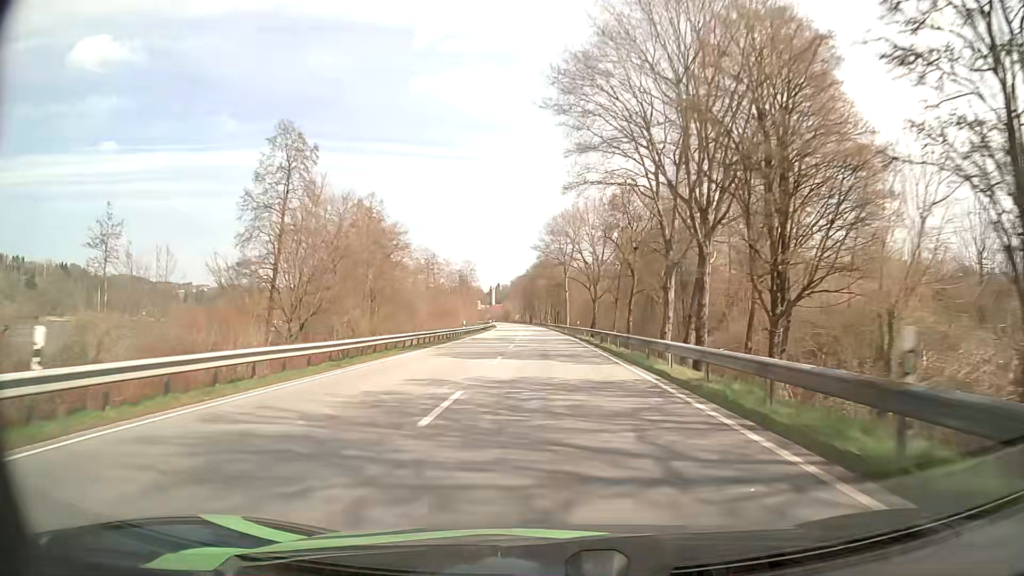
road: primary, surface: asphalt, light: Day
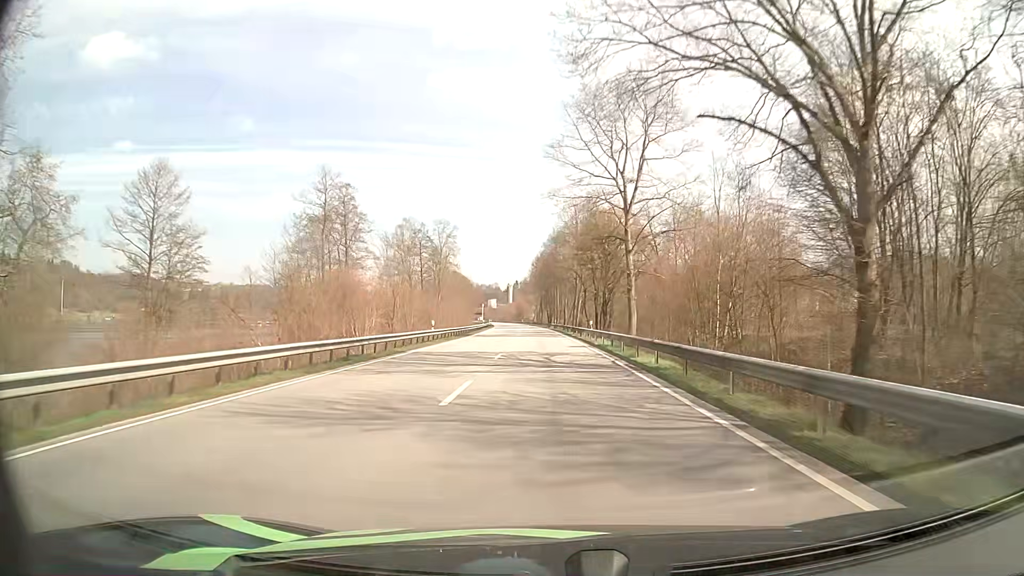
(-1.1, +70.4) m; -2°
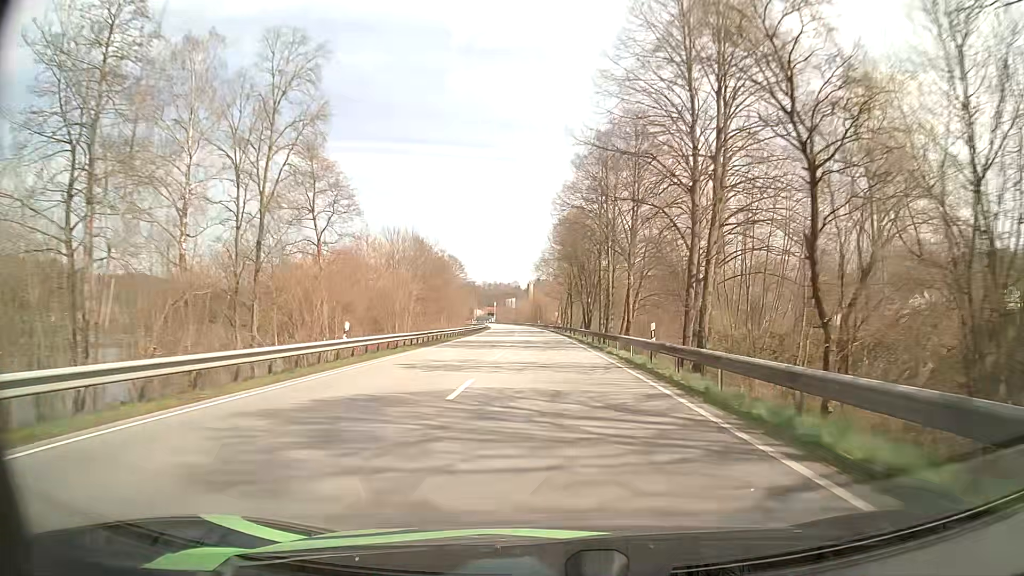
(-1.2, +71.6) m; -2°
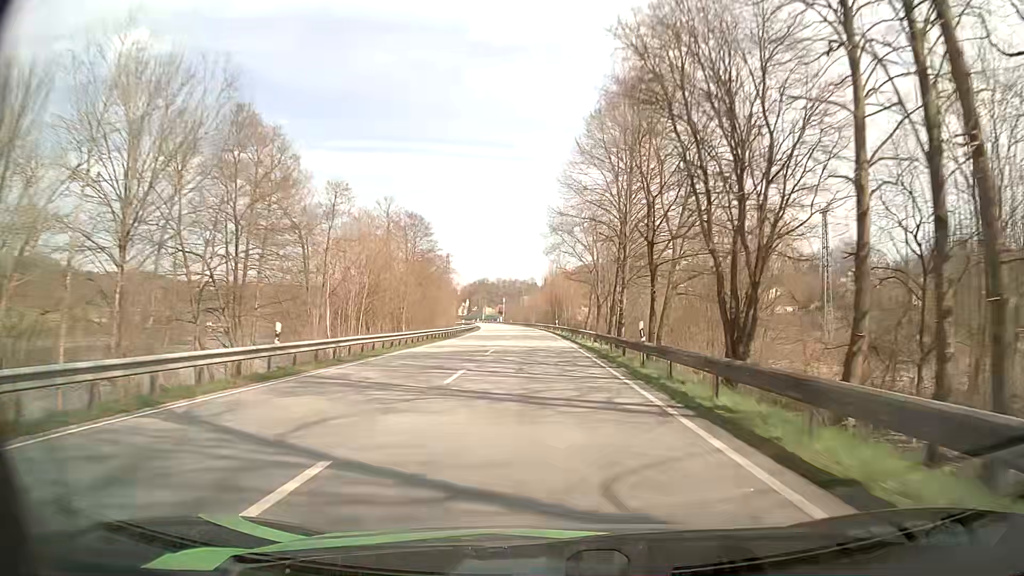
(-0.5, +57.6) m; -1°
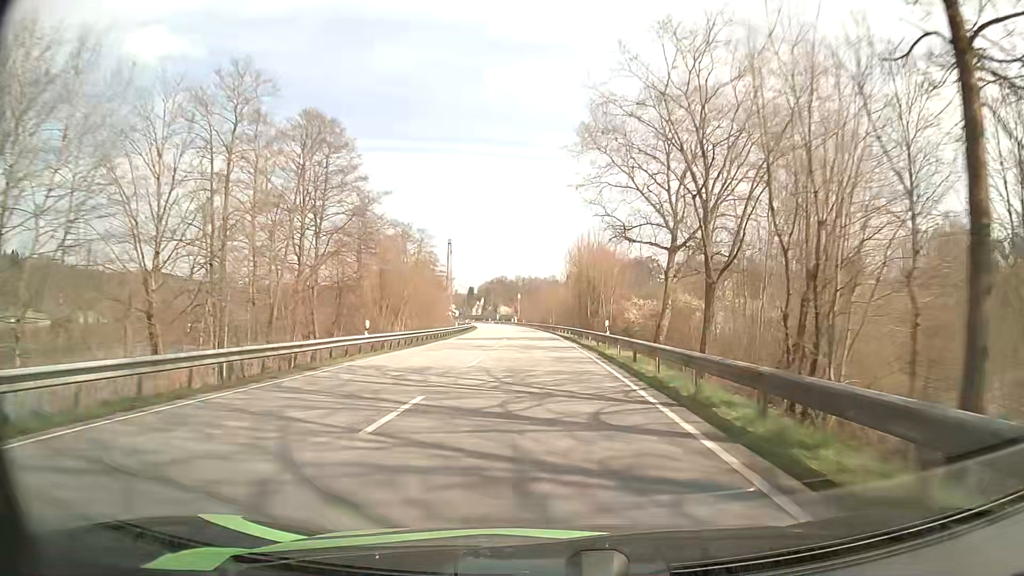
(-0.7, +42.8) m; -2°
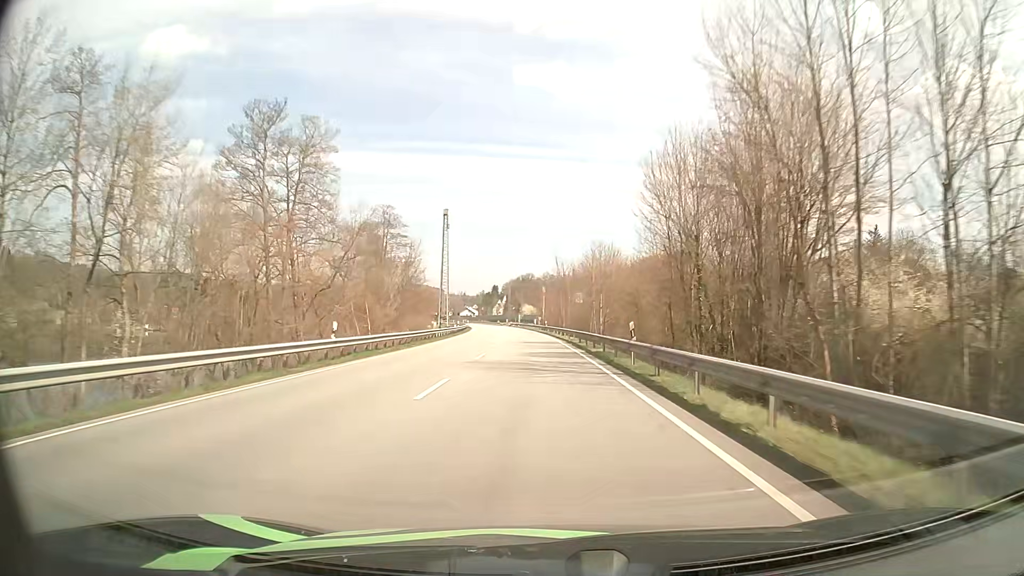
(-1.5, +56.6) m; -3°
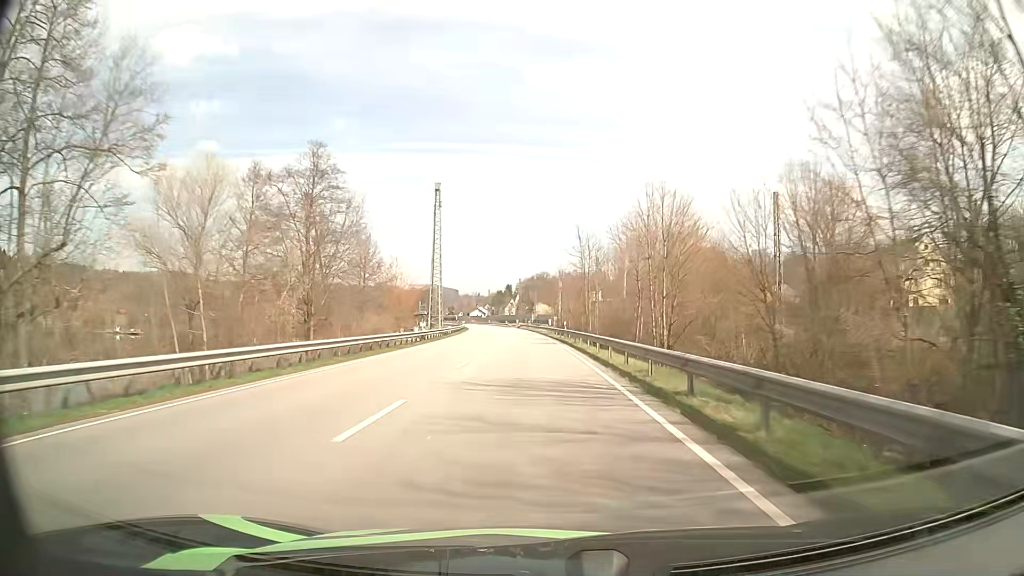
(-0.4, +28.3) m; -1°
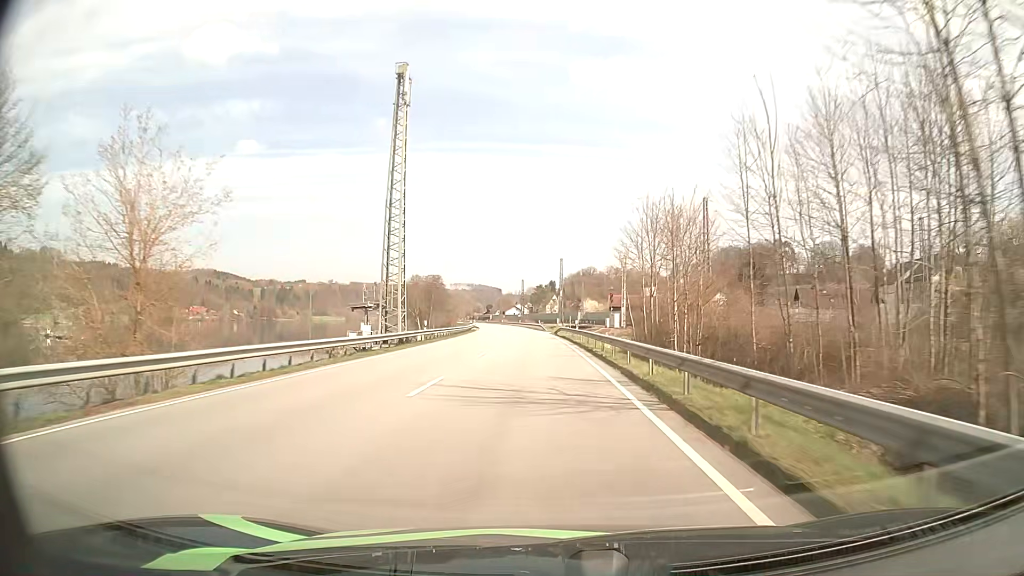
(-1.8, +55.9) m; -4°
(0, +10) (0, +20) (-1, +30) (-1, +40) (-1, +50) (-2, +60) (-2, +70) (-3, +80) (-4, +90) (-4, +100) m
